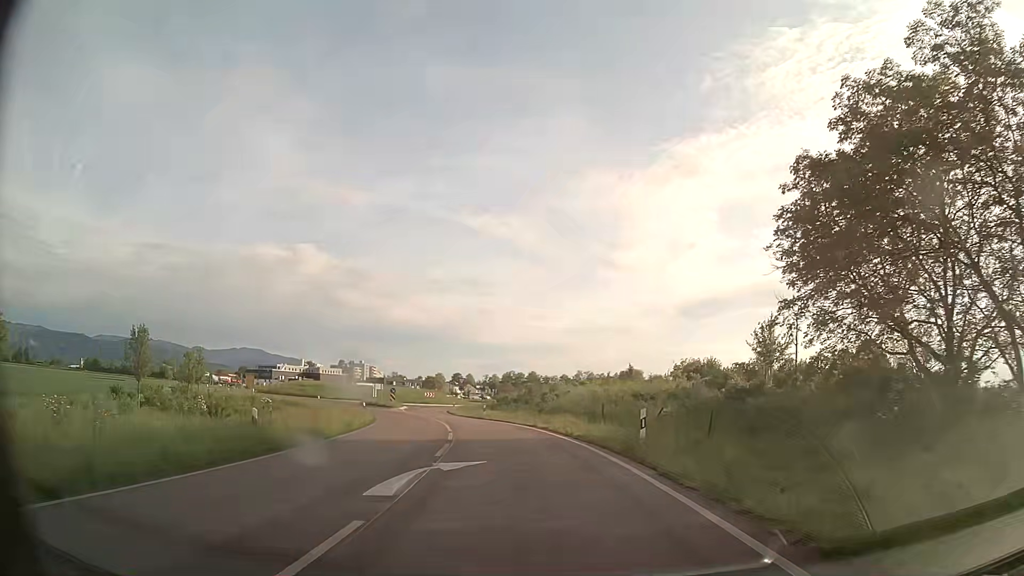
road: secondary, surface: asphalt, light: Day
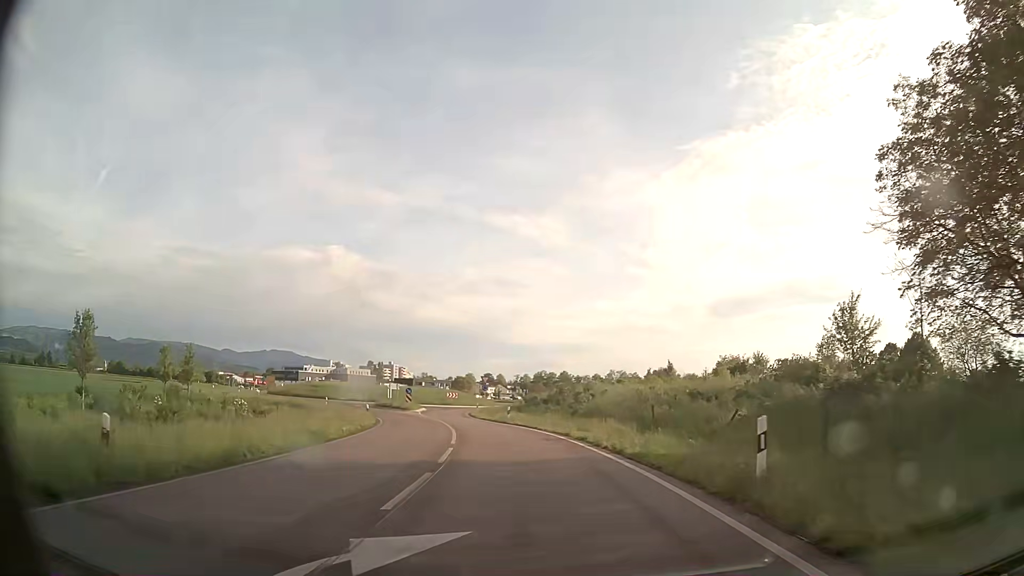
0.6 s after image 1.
(-0.2, +7.1) m; -3°
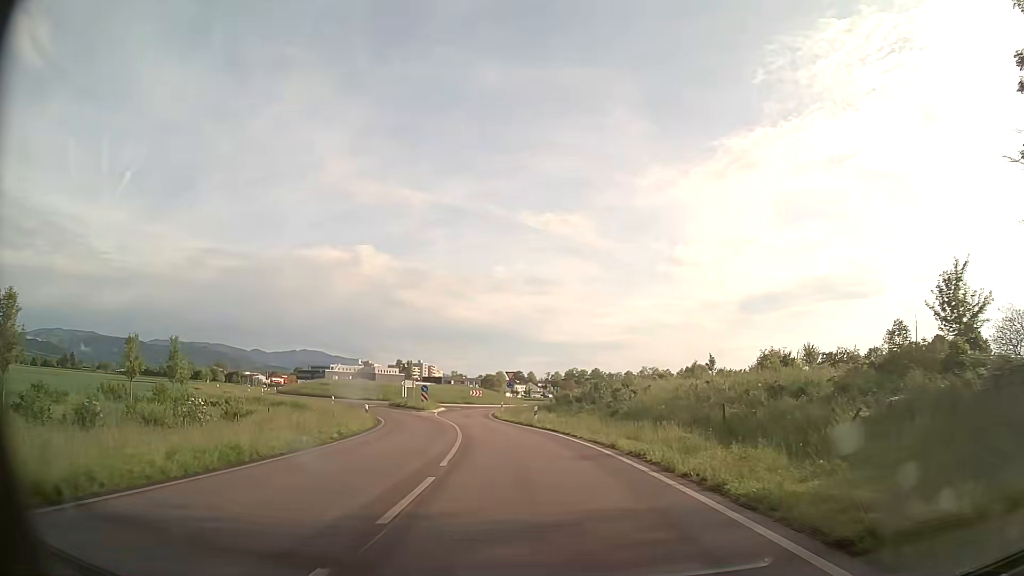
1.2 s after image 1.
(-0.2, +6.9) m; -3°
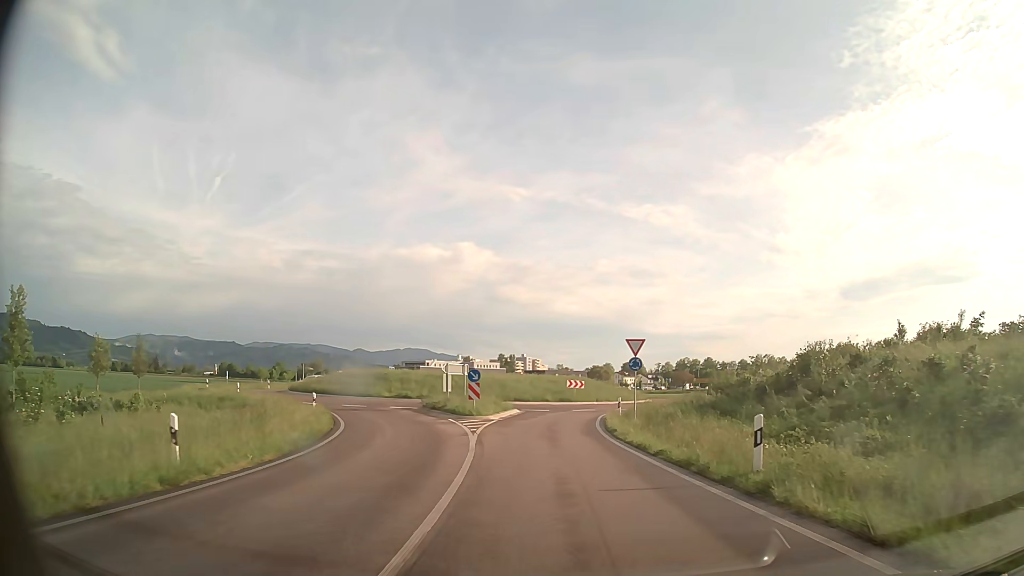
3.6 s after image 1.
(-2.1, +25.7) m; -9°
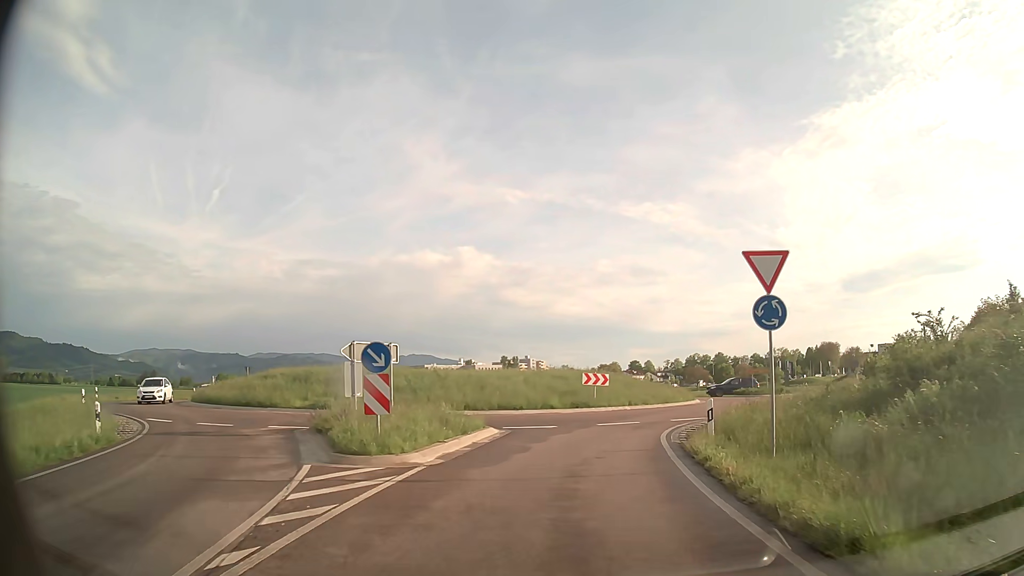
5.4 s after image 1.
(-0.1, +17.1) m; -1°
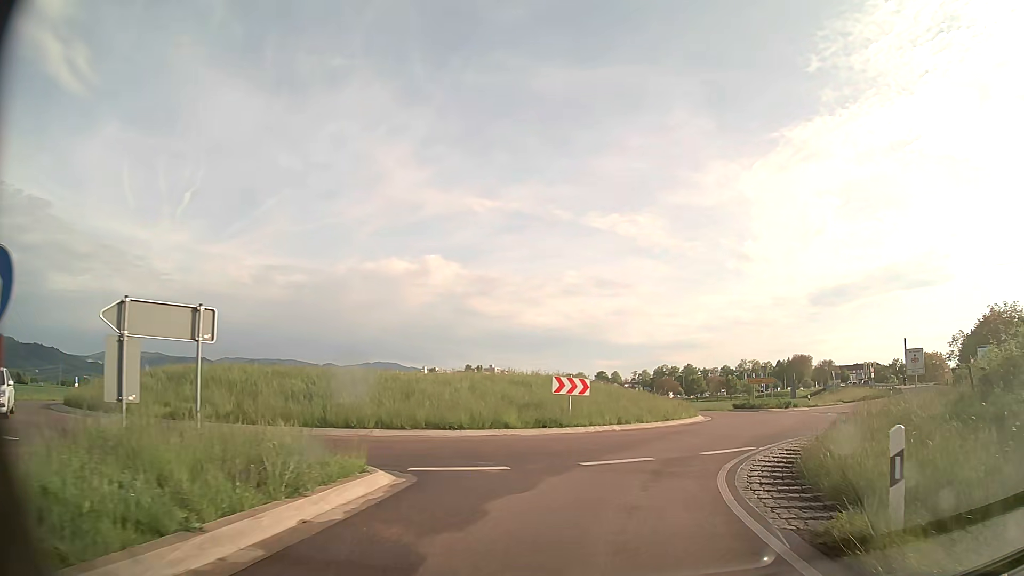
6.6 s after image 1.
(+0.1, +9.0) m; +3°
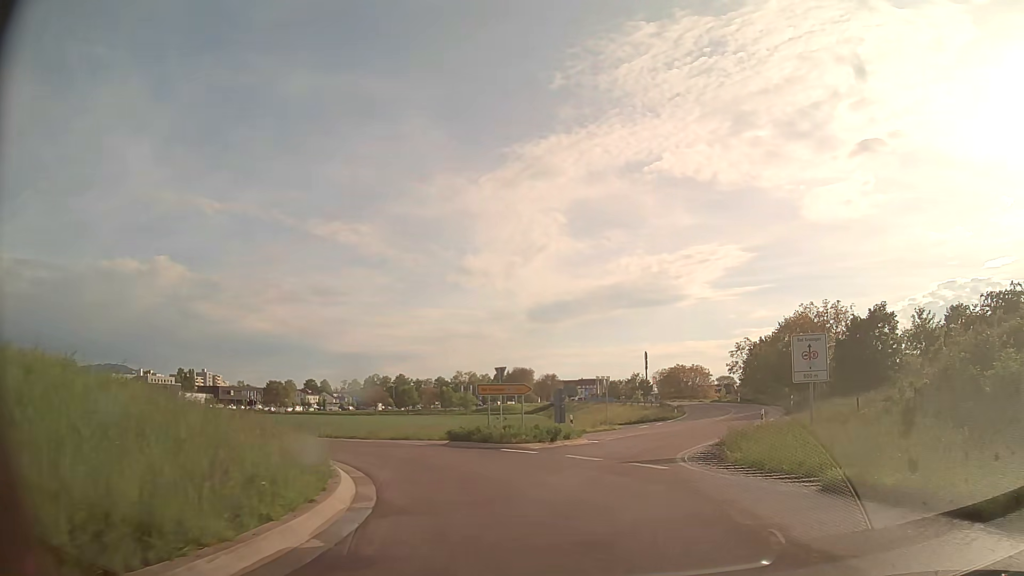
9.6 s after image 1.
(+4.9, +20.6) m; +24°
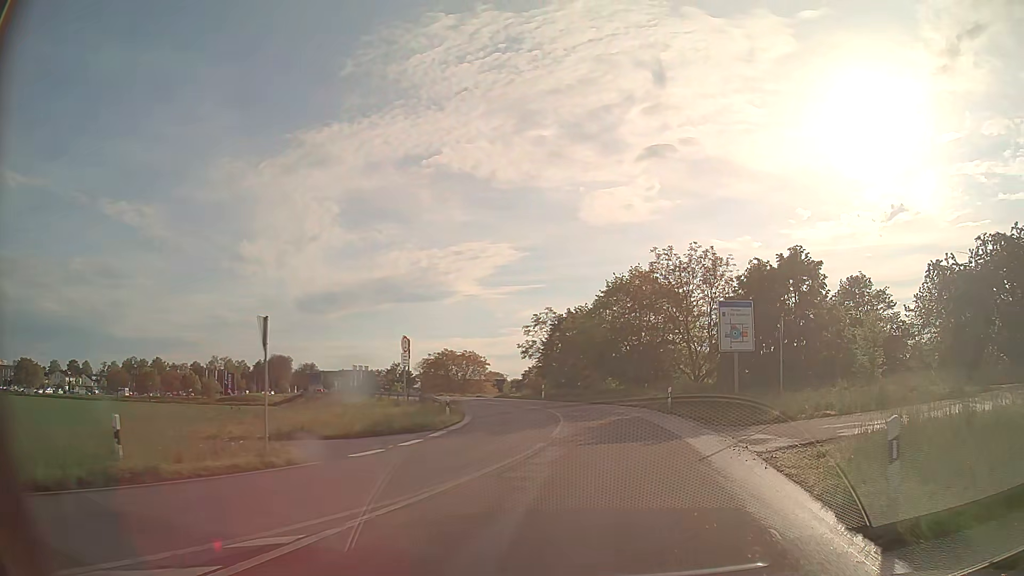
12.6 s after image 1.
(+4.0, +26.2) m; +20°
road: tertiary
(+1, +10) (+1, +20) (+1, +30) (0, +40) (-4, +49) (-8, +58) (-12, +67) (-16, +76) (-20, +86) (-25, +95) m
